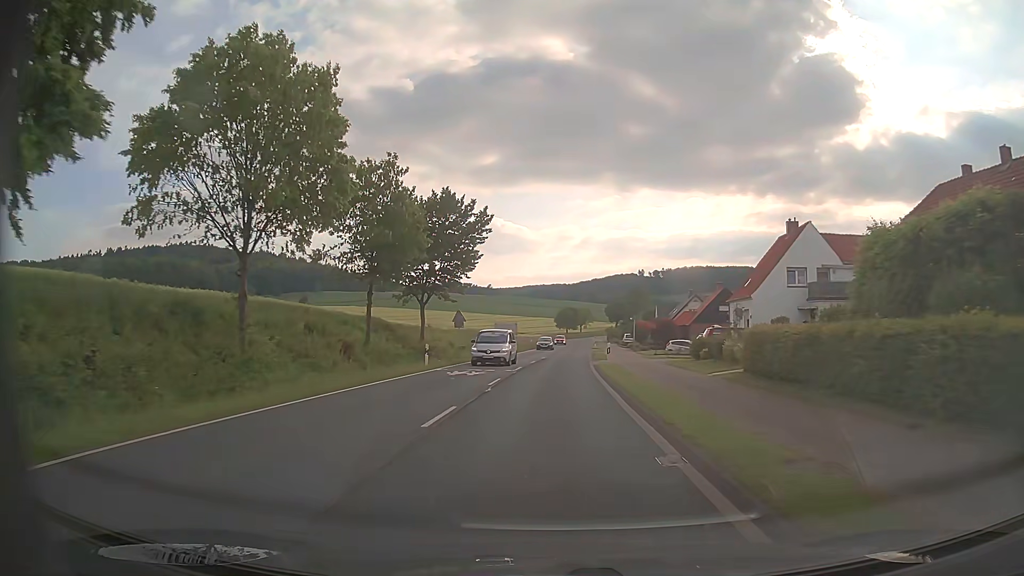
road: primary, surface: asphalt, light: Day
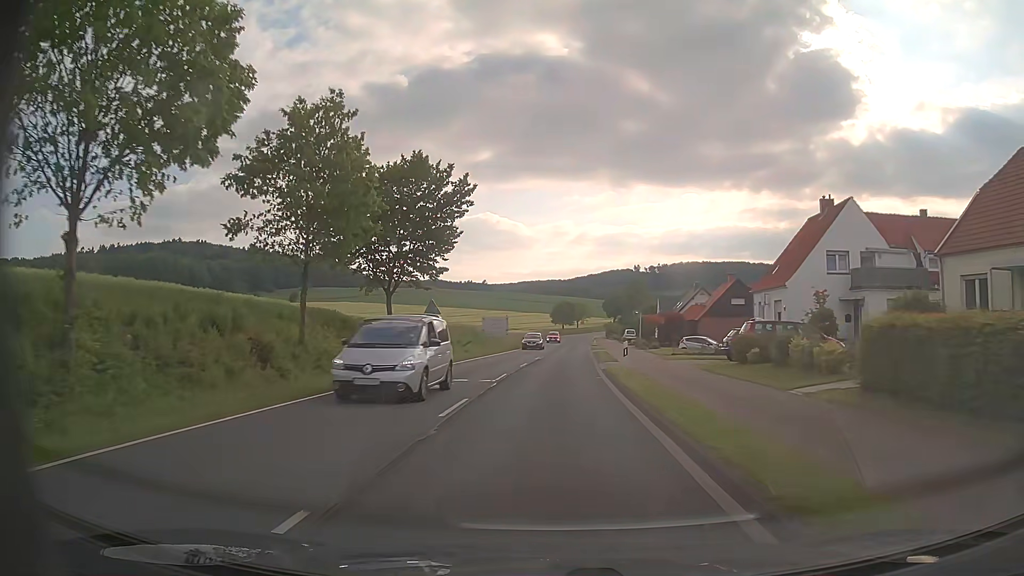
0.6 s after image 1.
(0.0, +7.9) m; 0°
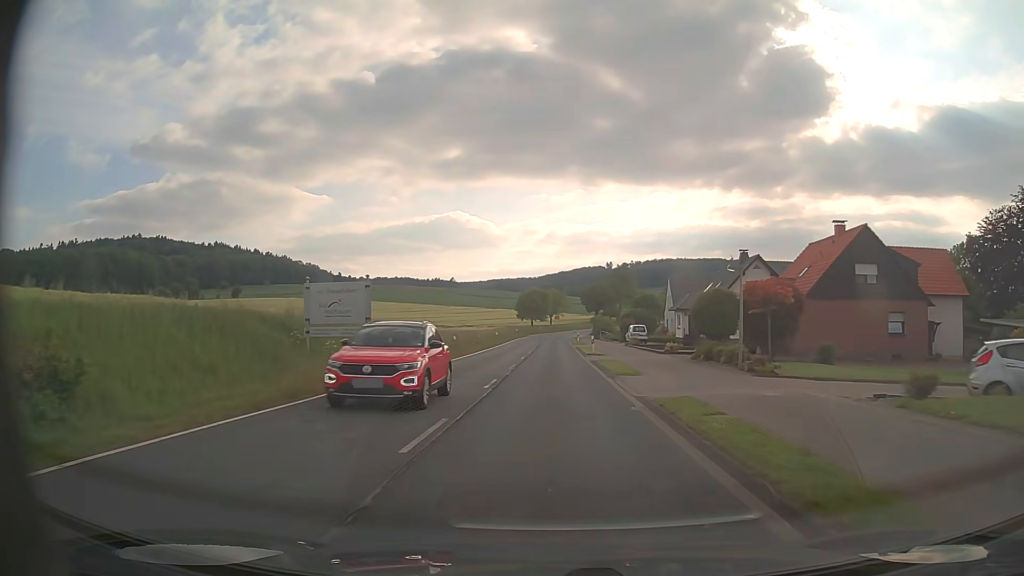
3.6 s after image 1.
(+1.1, +39.3) m; +2°
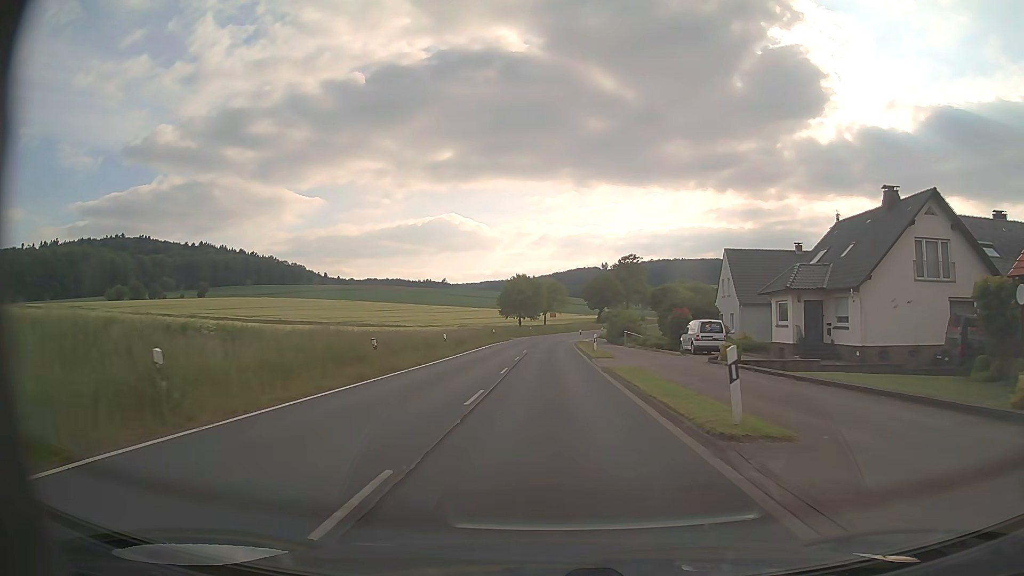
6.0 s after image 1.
(+0.3, +31.2) m; +1°
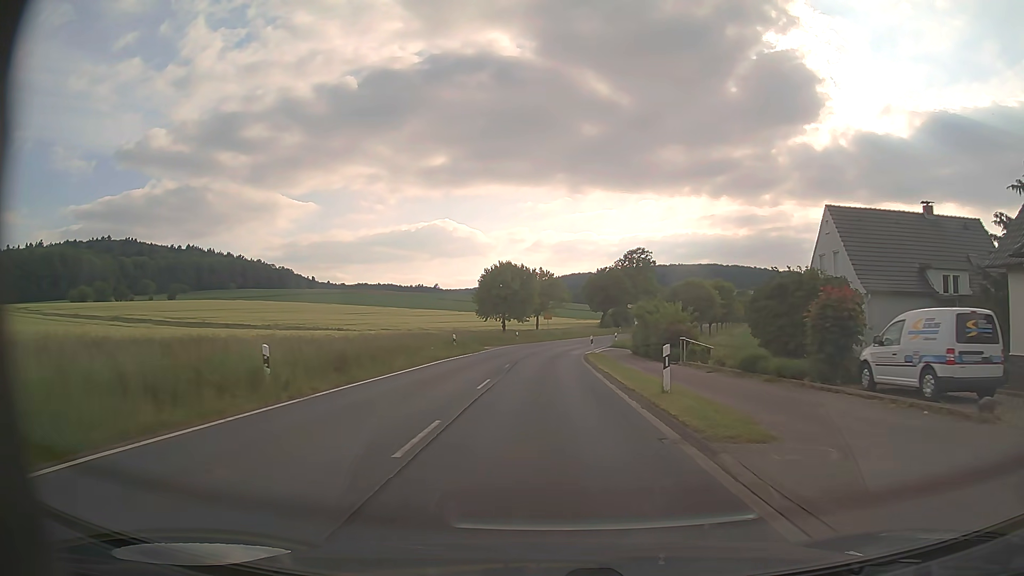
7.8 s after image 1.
(+0.1, +23.3) m; +1°
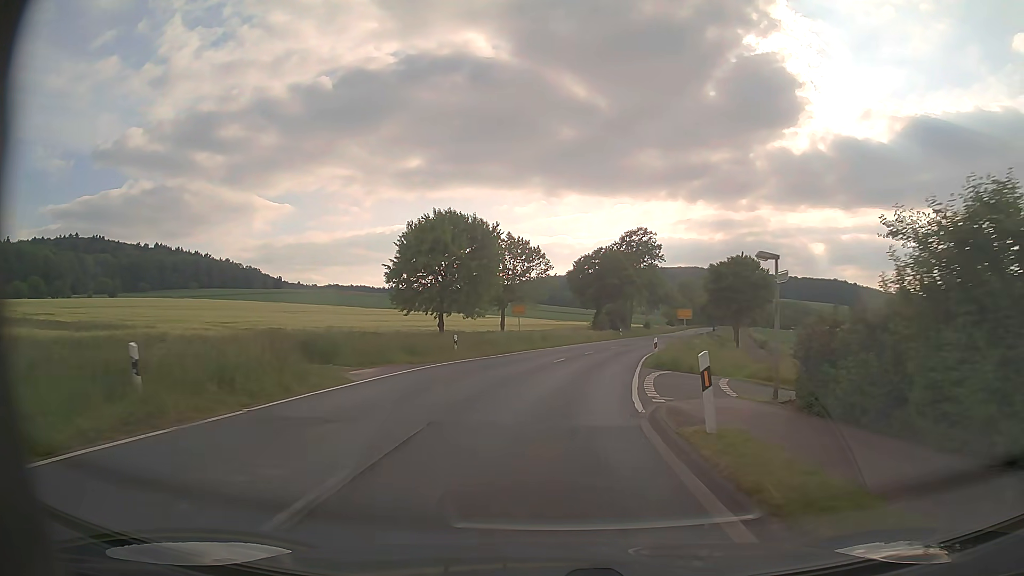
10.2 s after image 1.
(+0.2, +30.8) m; +2°
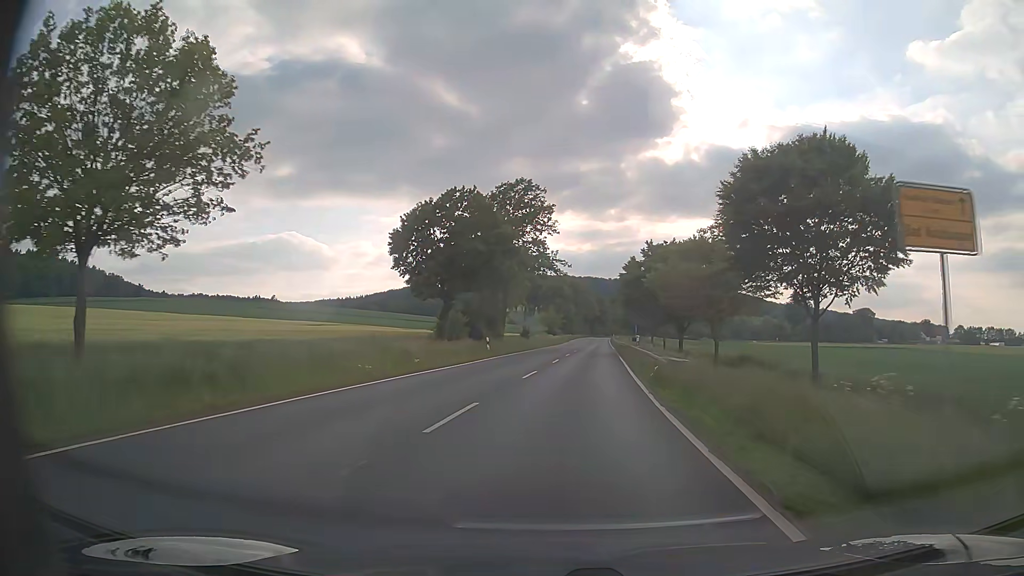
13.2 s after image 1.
(+3.9, +38.6) m; +11°
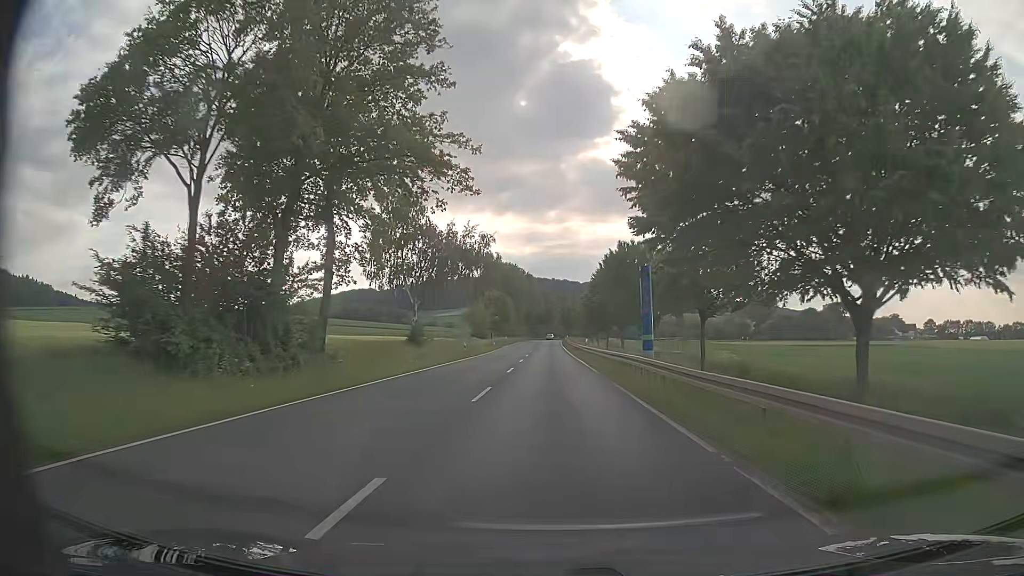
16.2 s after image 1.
(+2.5, +42.7) m; +5°
(0, +10) (0, +20) (0, +30) (0, +40) (0, +50) (0, +60) (0, +70) (0, +80) (0, +90) (0, +100) m
